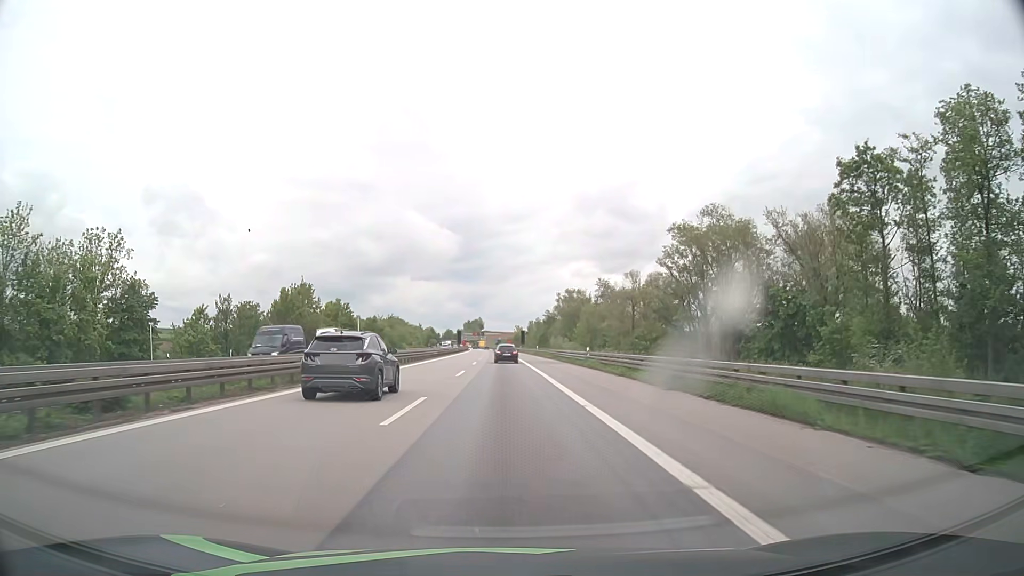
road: motorway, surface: asphalt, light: Day
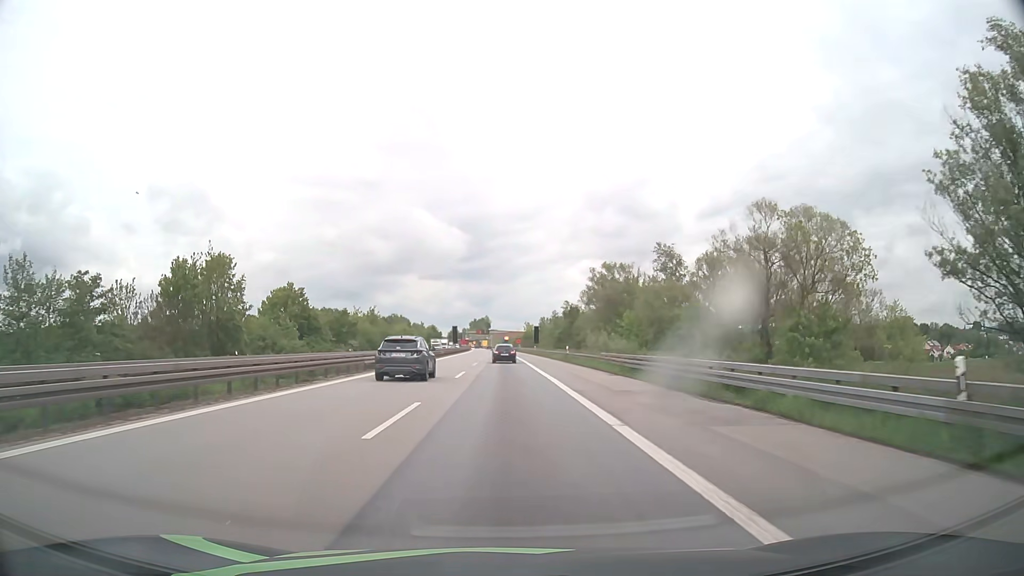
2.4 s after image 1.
(-0.3, +37.9) m; -1°
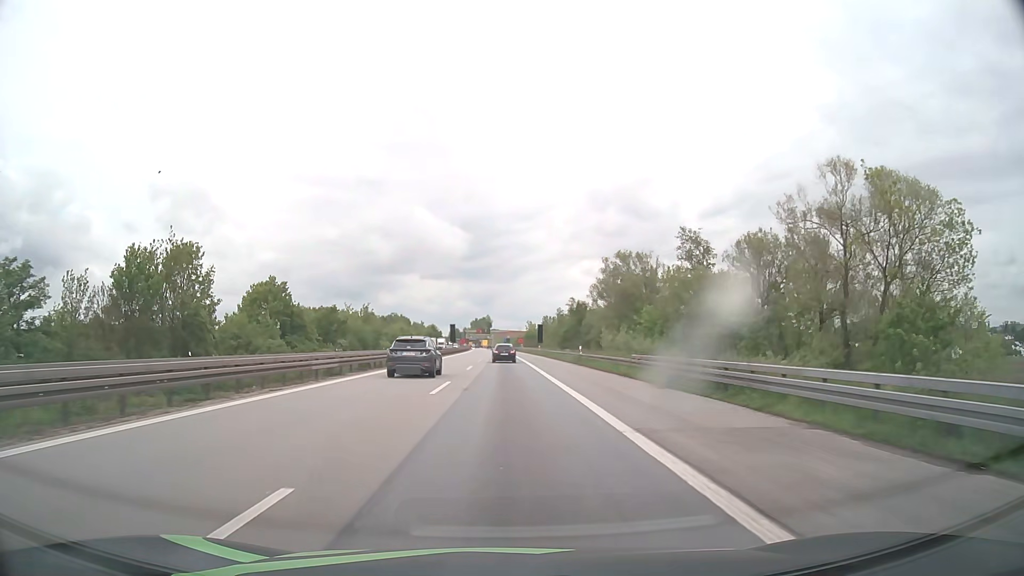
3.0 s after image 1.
(0.0, +9.5) m; 0°
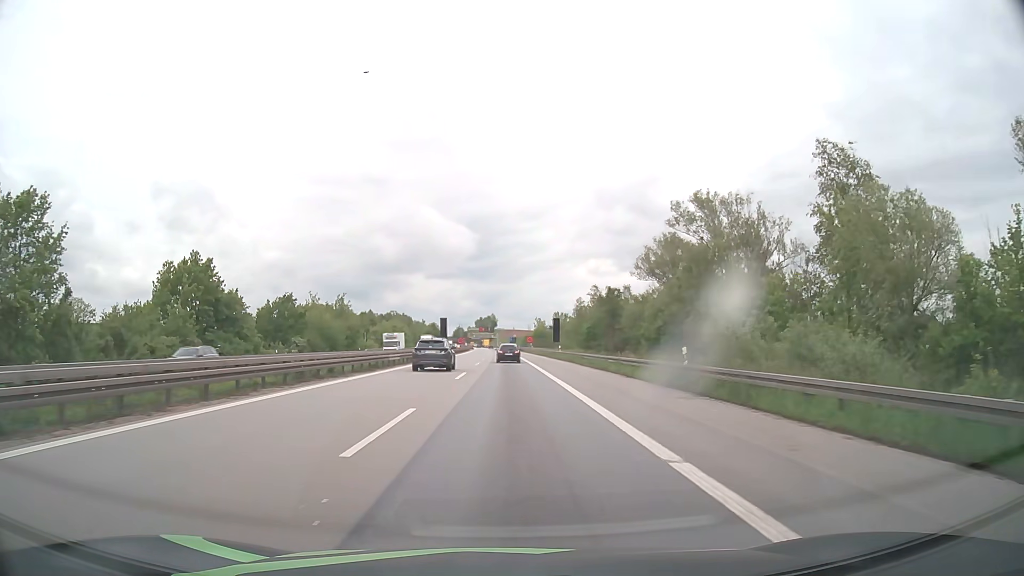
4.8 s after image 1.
(-0.2, +28.4) m; -1°
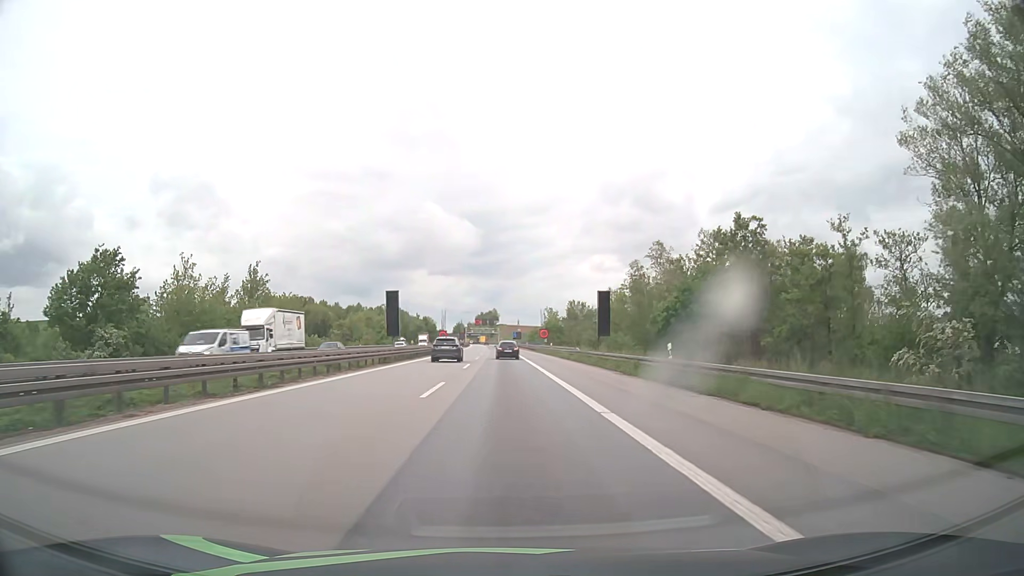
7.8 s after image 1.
(-0.1, +46.1) m; 0°
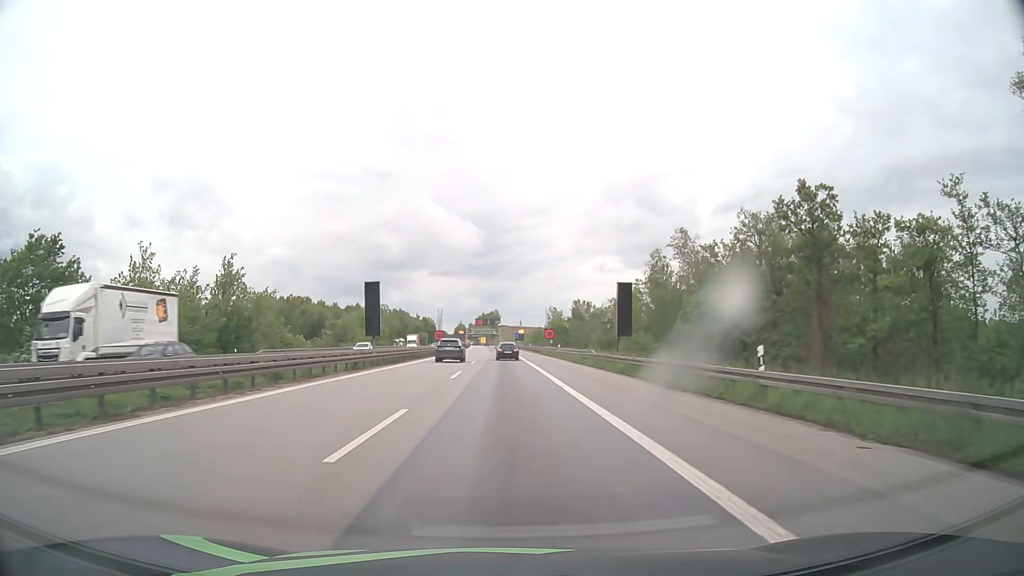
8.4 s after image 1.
(0.0, +8.6) m; 0°
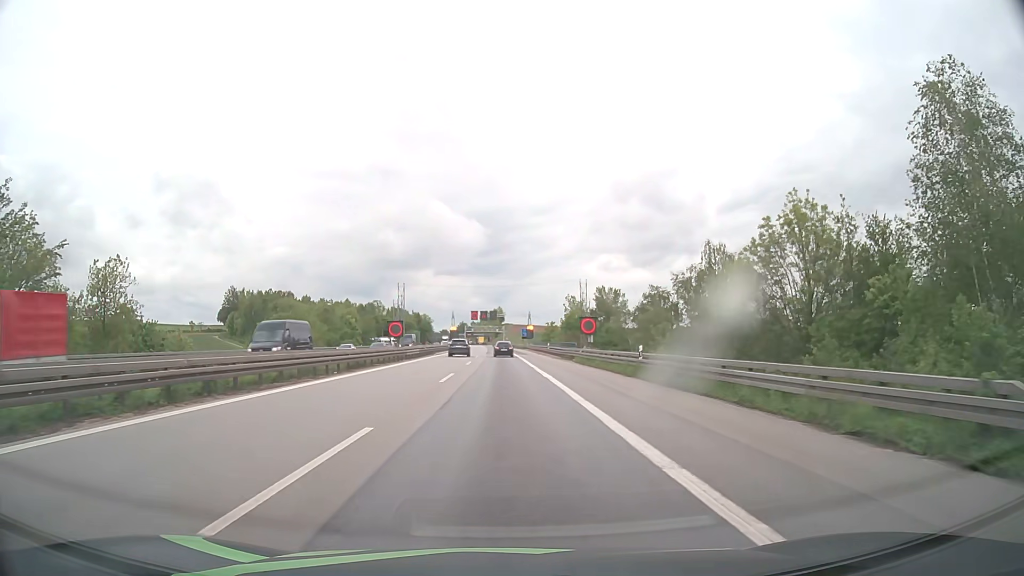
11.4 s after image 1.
(-0.1, +38.9) m; 0°
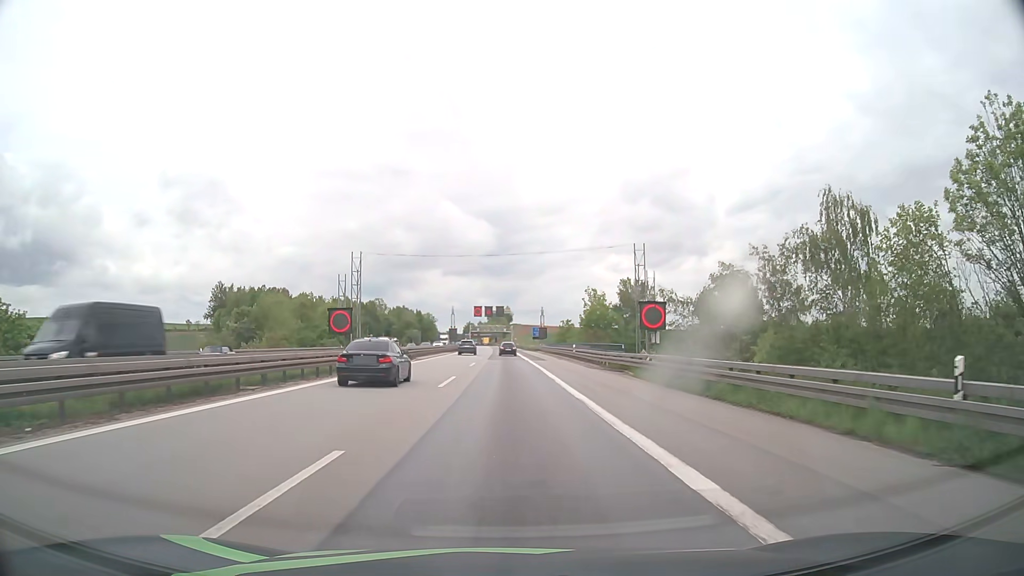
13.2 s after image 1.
(-0.2, +20.3) m; -1°
(0, +10) (0, +20) (0, +30) (0, +40) (0, +50) (0, +60) (0, +70) (0, +80) (0, +90) (0, +100) m
